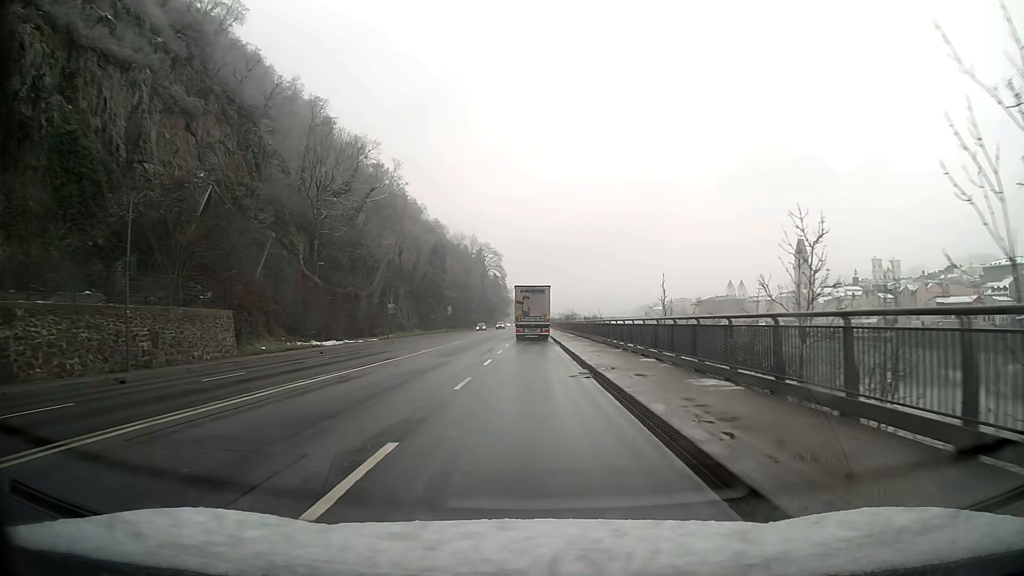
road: primary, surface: asphalt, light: Day
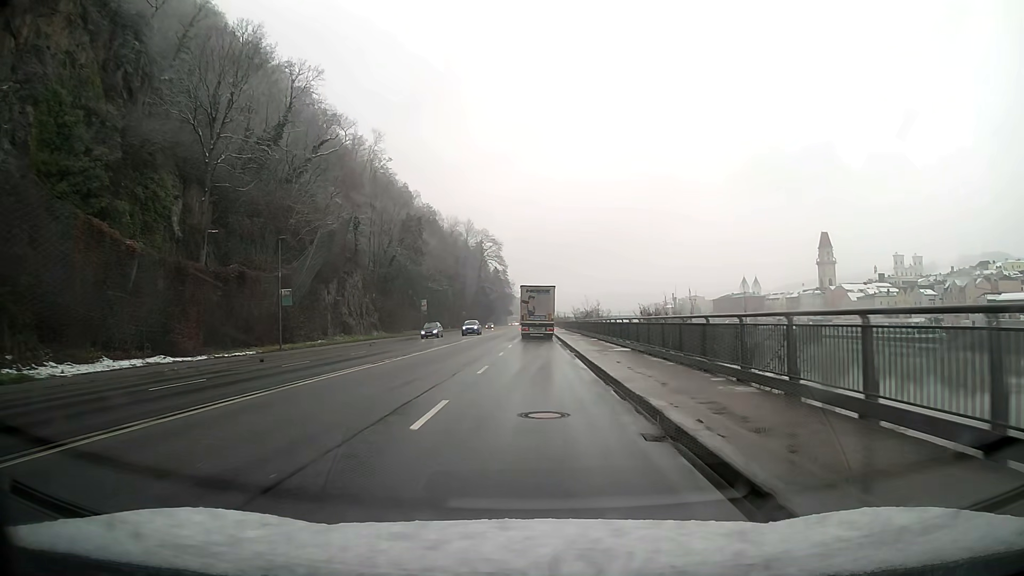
(-0.1, +30.3) m; -1°
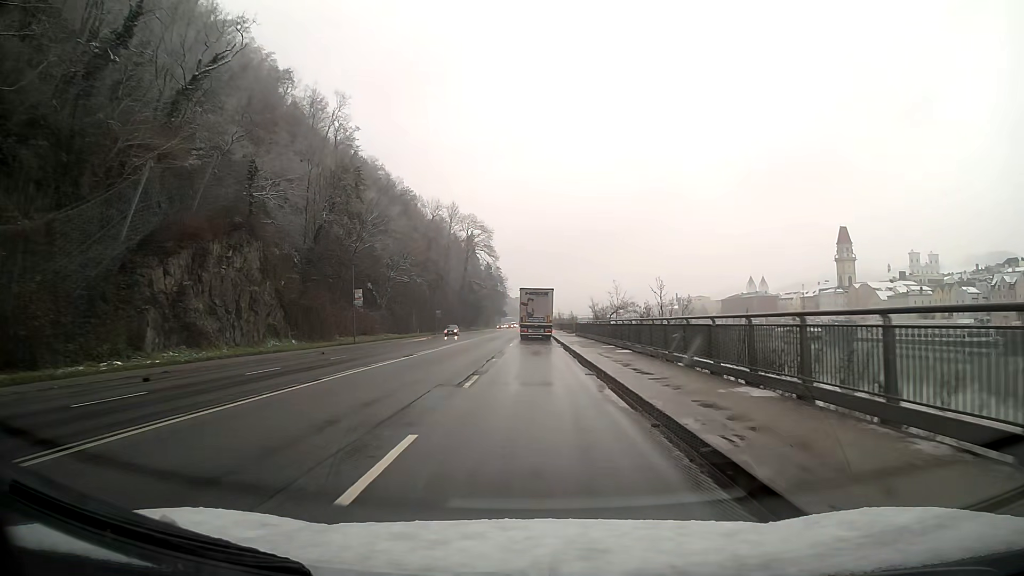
(+0.1, +30.4) m; 0°
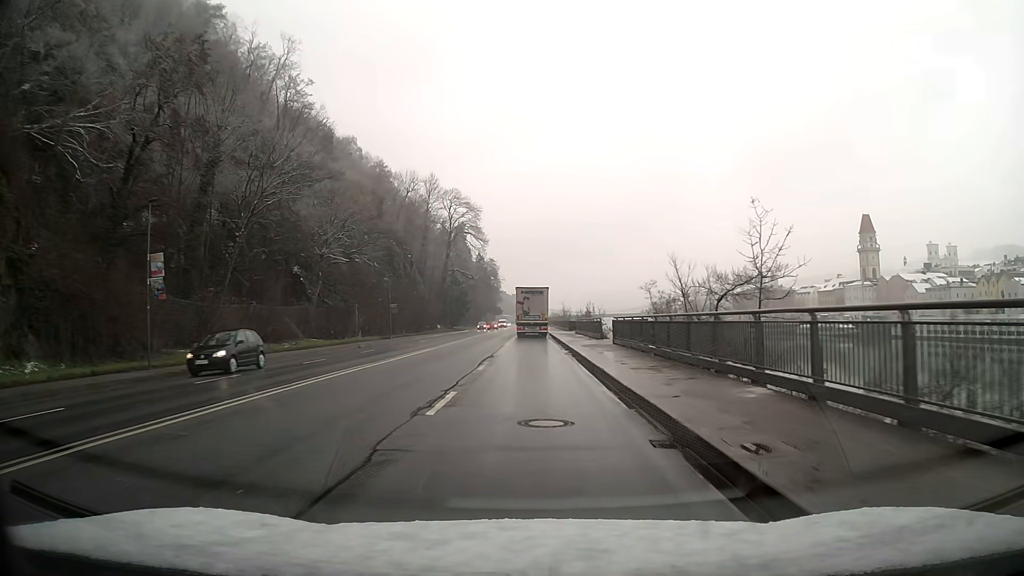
(+0.1, +30.5) m; 0°
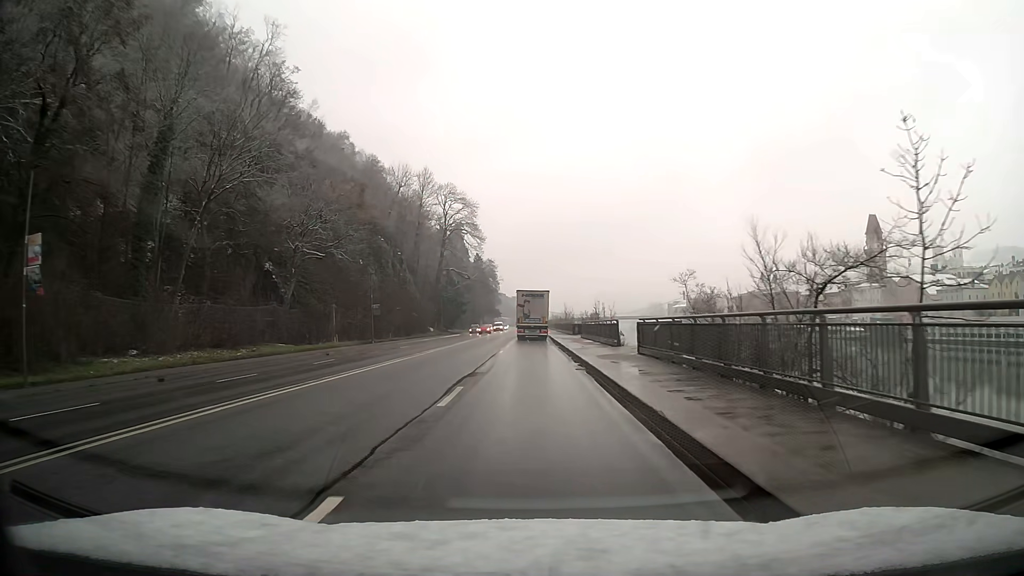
(0.0, +7.6) m; 0°
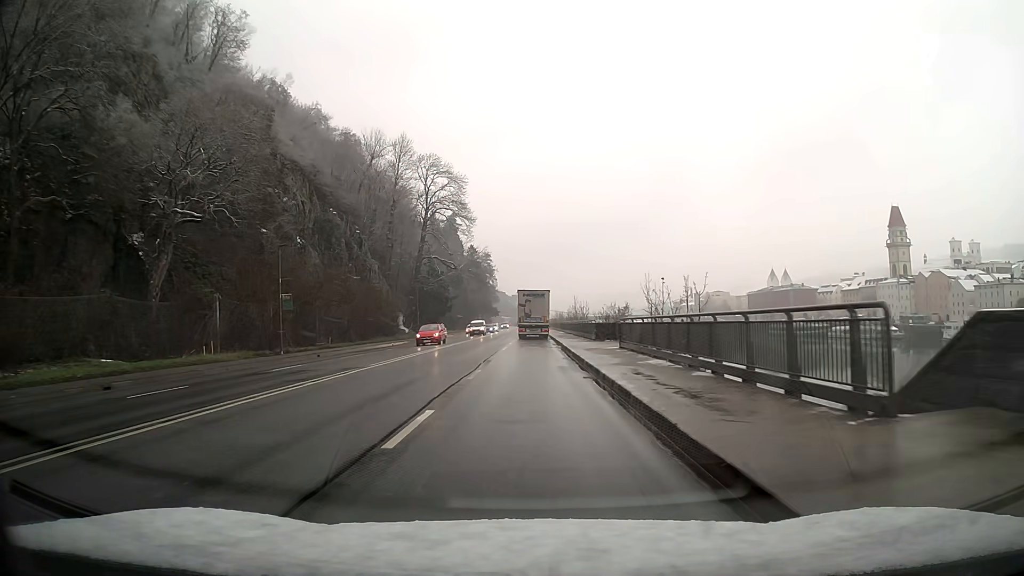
(0.0, +22.9) m; 0°
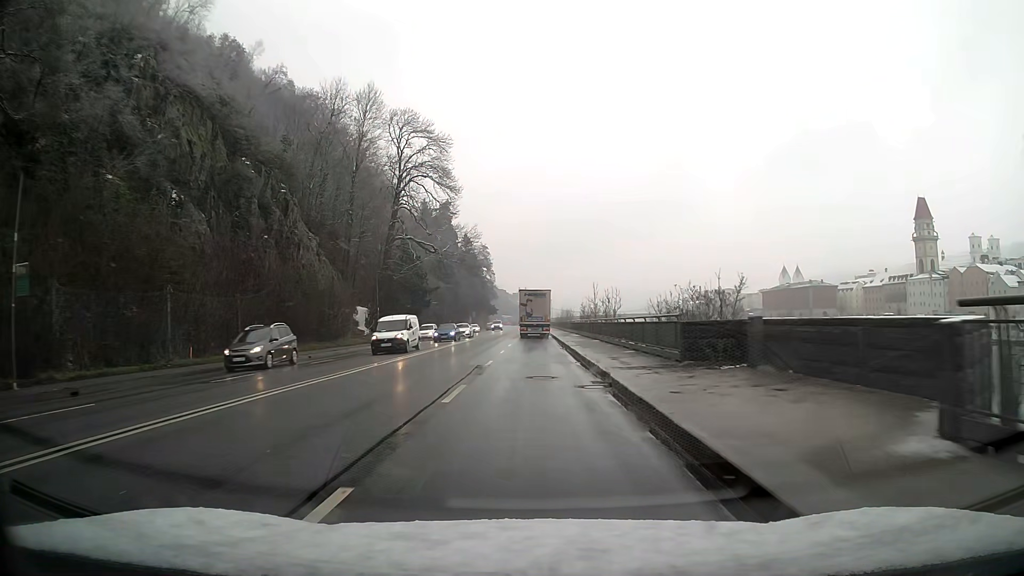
(-0.1, +23.0) m; 0°
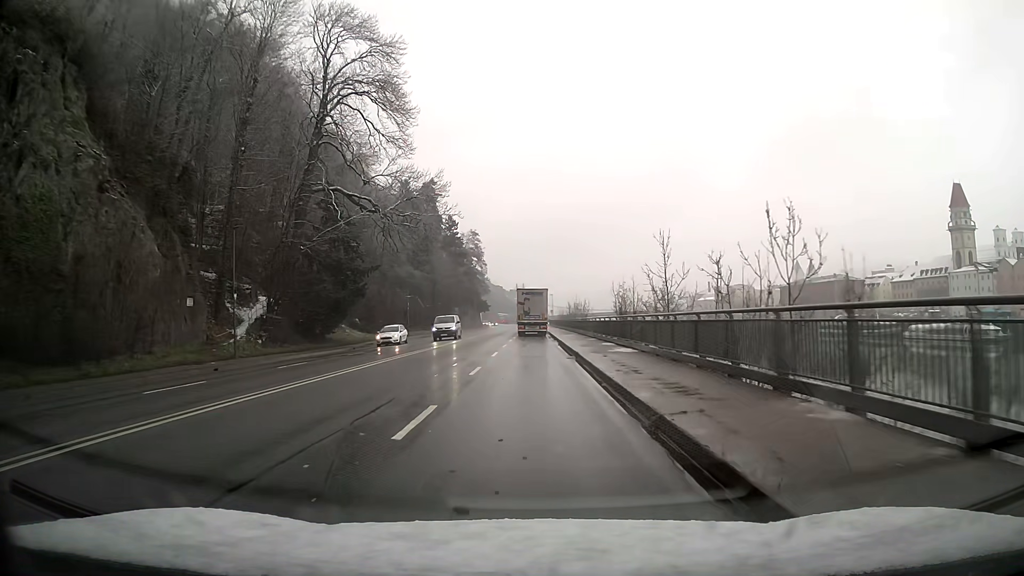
(+0.1, +30.6) m; 0°
